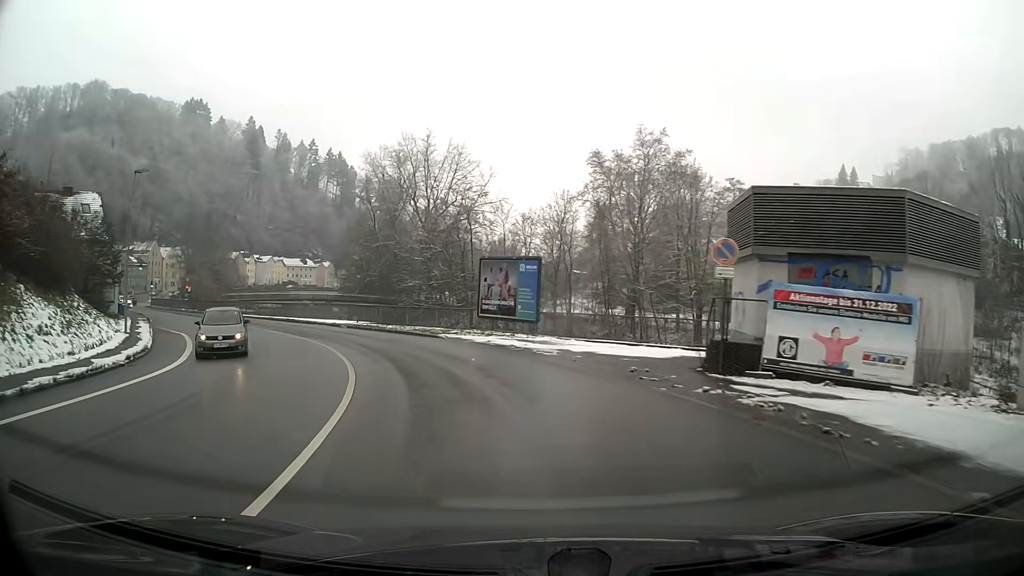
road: primary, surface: asphalt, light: Day
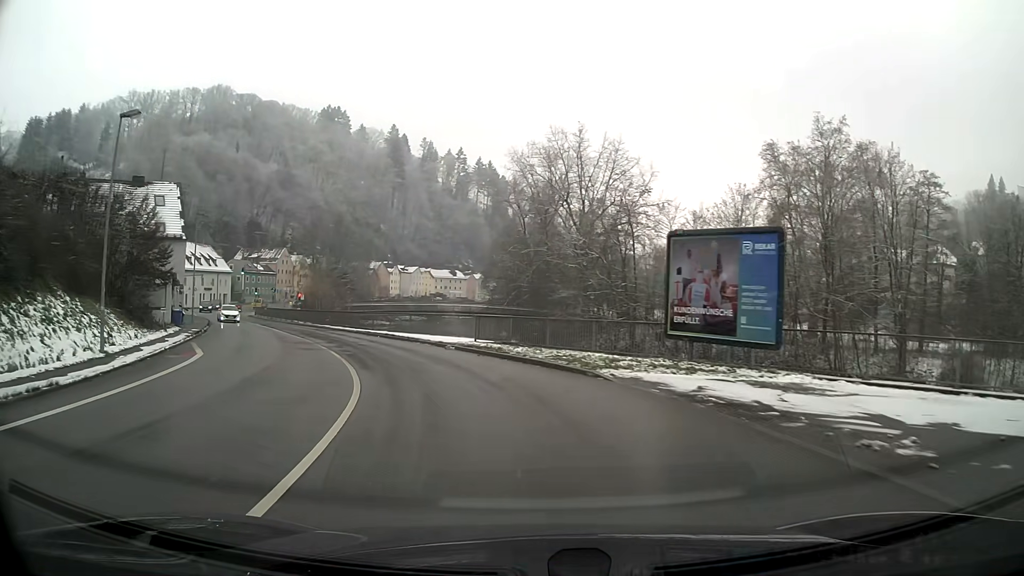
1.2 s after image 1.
(-1.6, +13.3) m; -13°
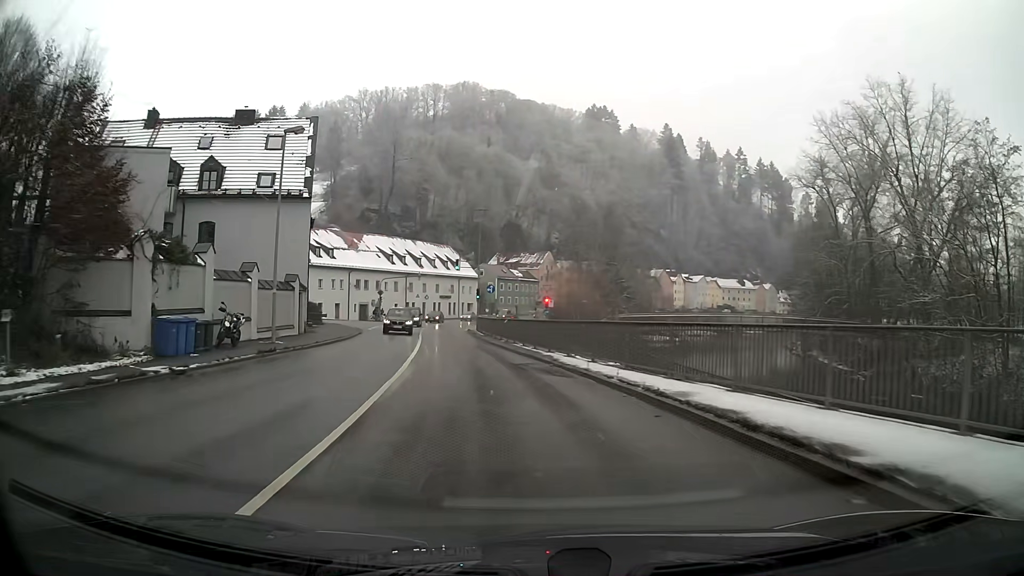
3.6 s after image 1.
(-6.0, +27.3) m; -22°
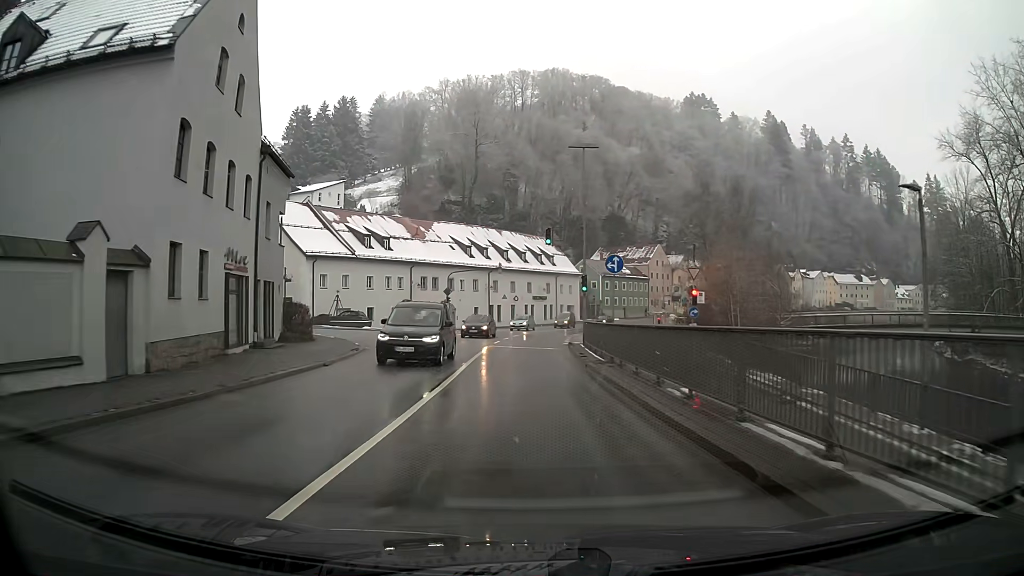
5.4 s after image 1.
(-1.7, +22.2) m; -7°
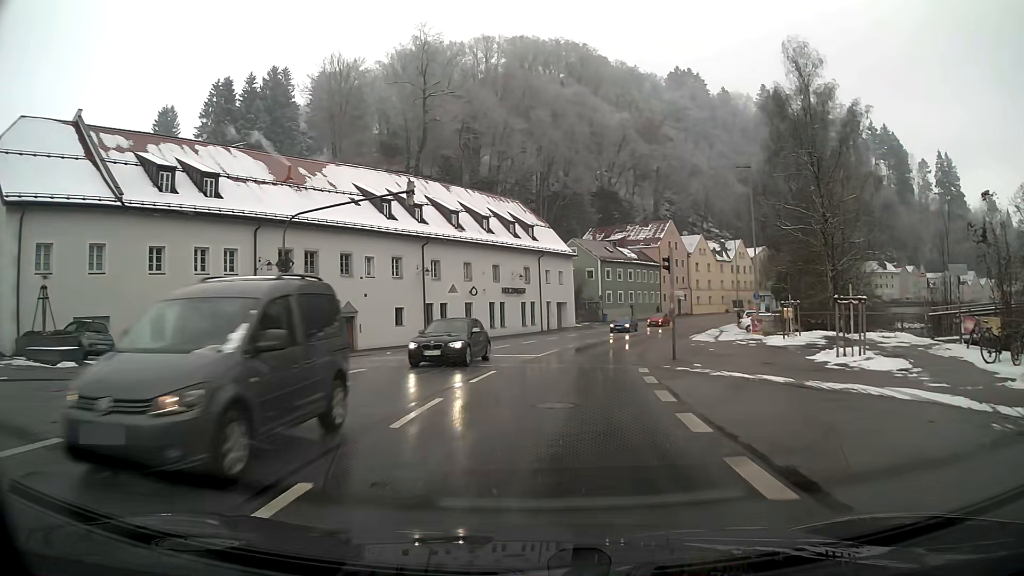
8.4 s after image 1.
(+0.2, +37.6) m; +4°
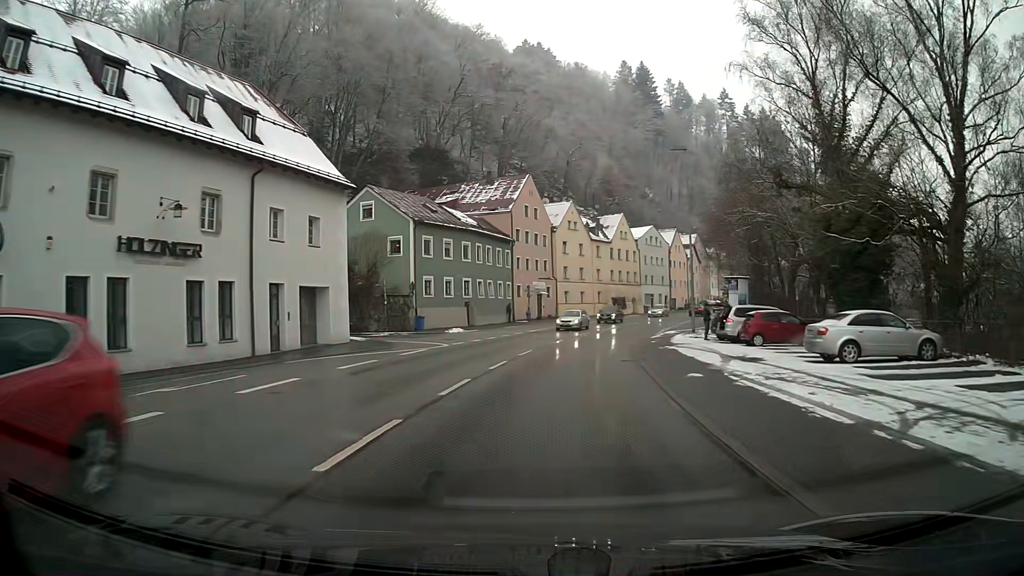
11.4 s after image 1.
(+4.7, +38.2) m; +14°
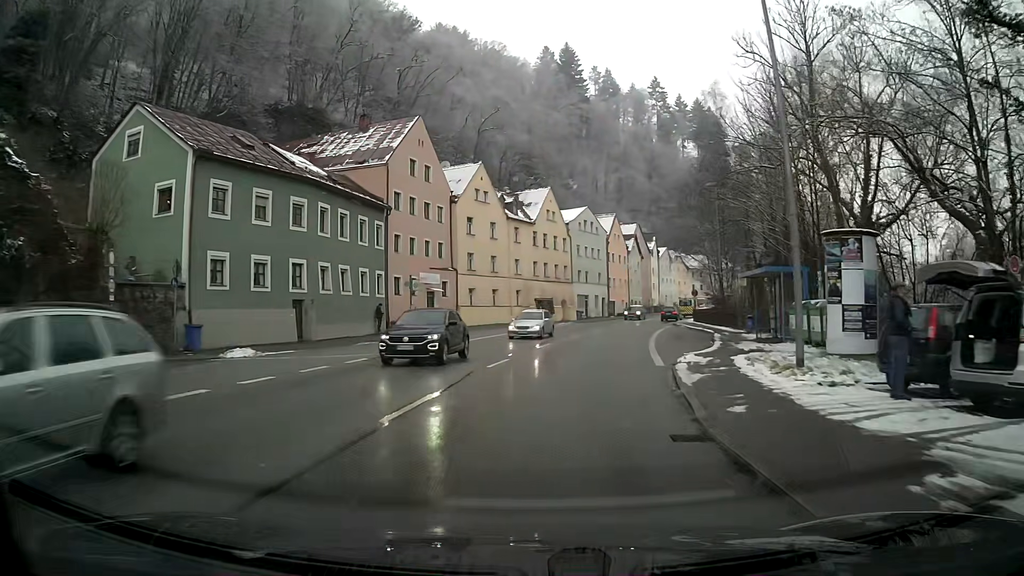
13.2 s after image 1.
(+1.5, +23.4) m; +7°
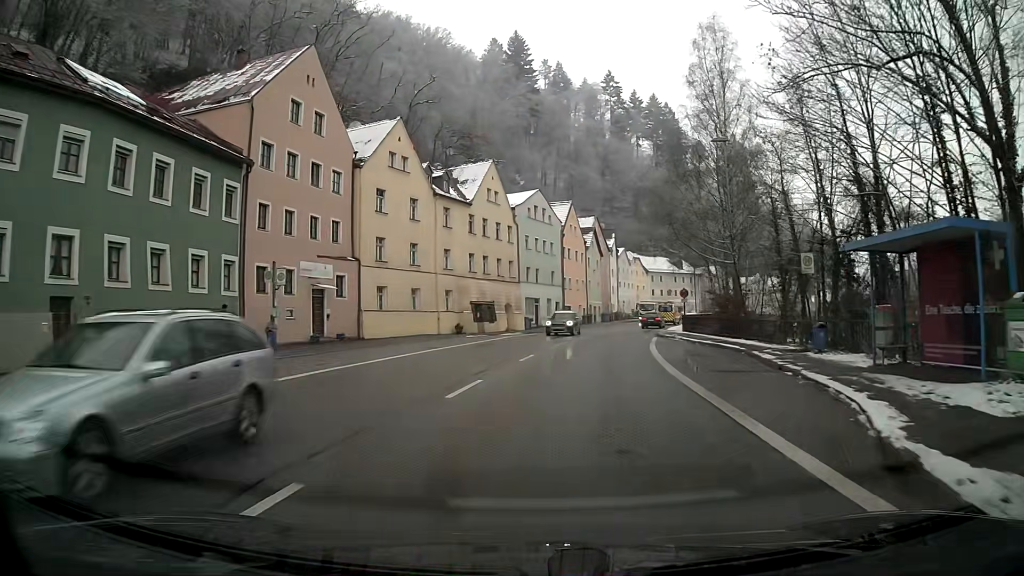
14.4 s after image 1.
(+0.6, +14.8) m; +4°
